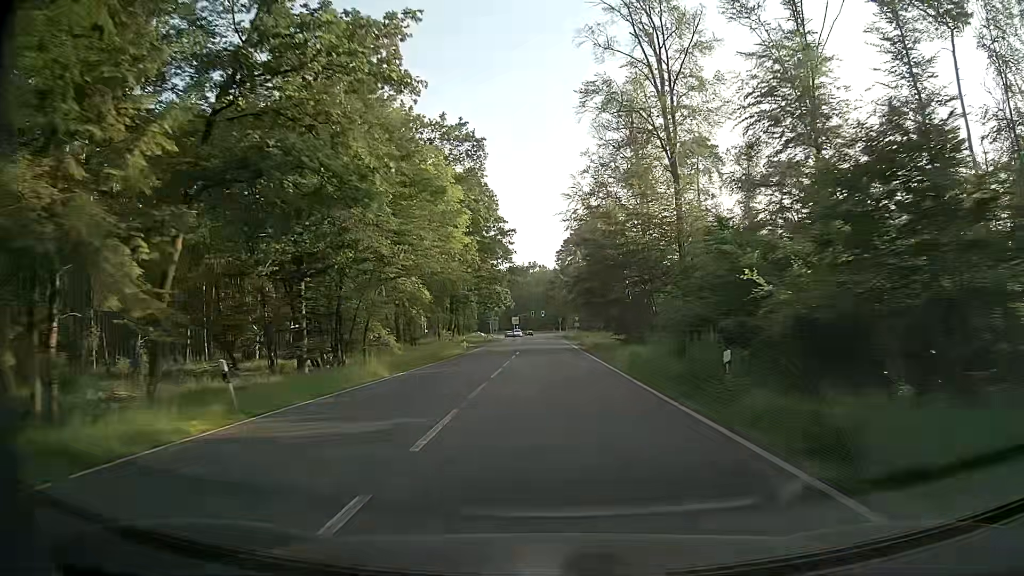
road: secondary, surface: asphalt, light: Day
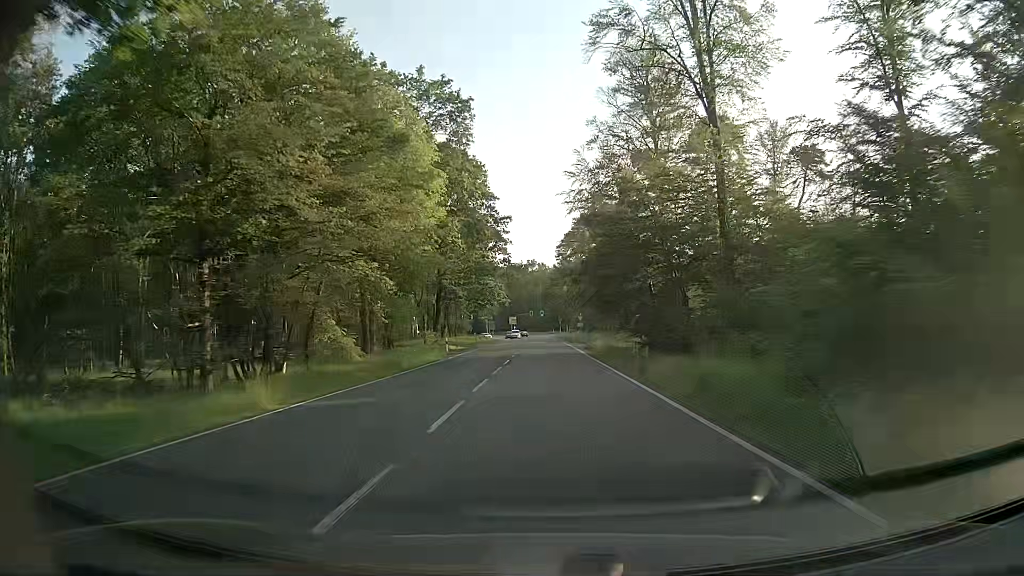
(+0.1, +10.7) m; 0°
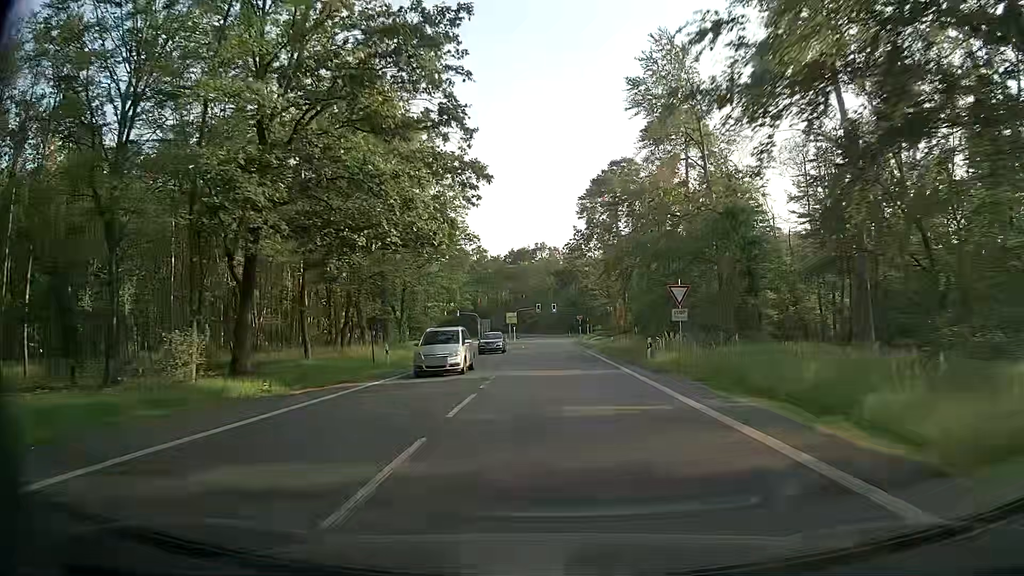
(-0.1, +52.7) m; -1°
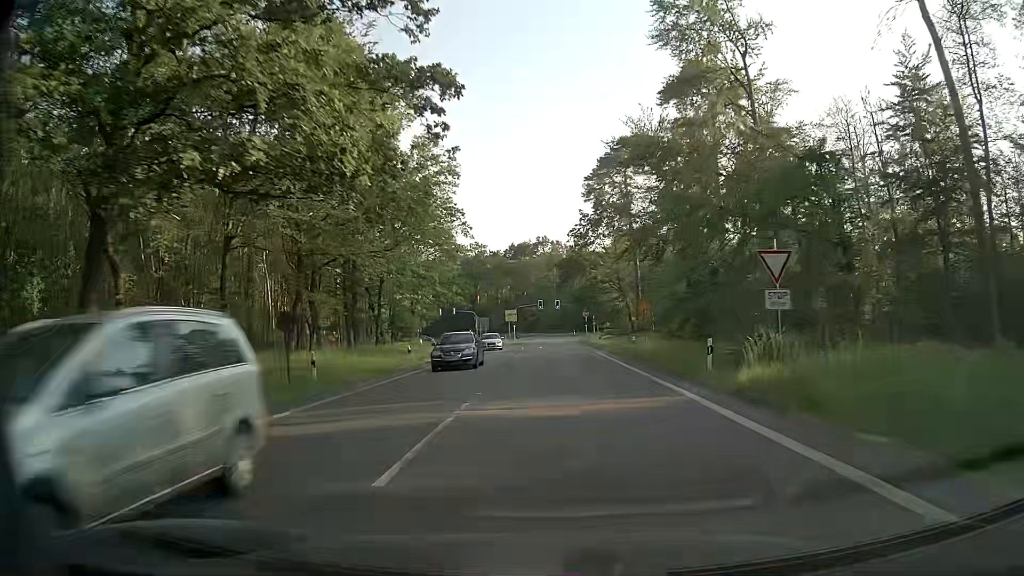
(0.0, +10.4) m; -1°
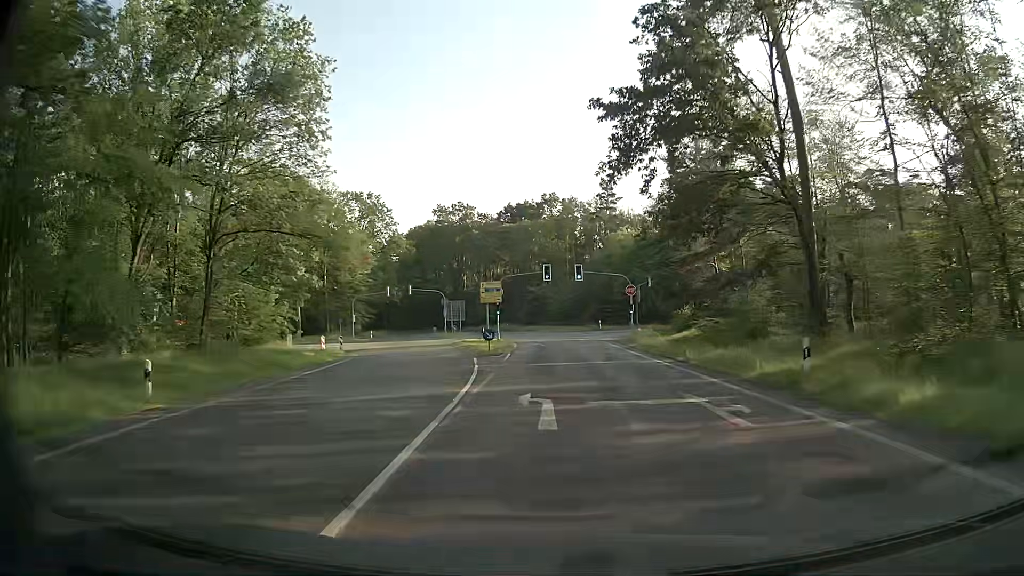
(0.0, +50.0) m; 0°
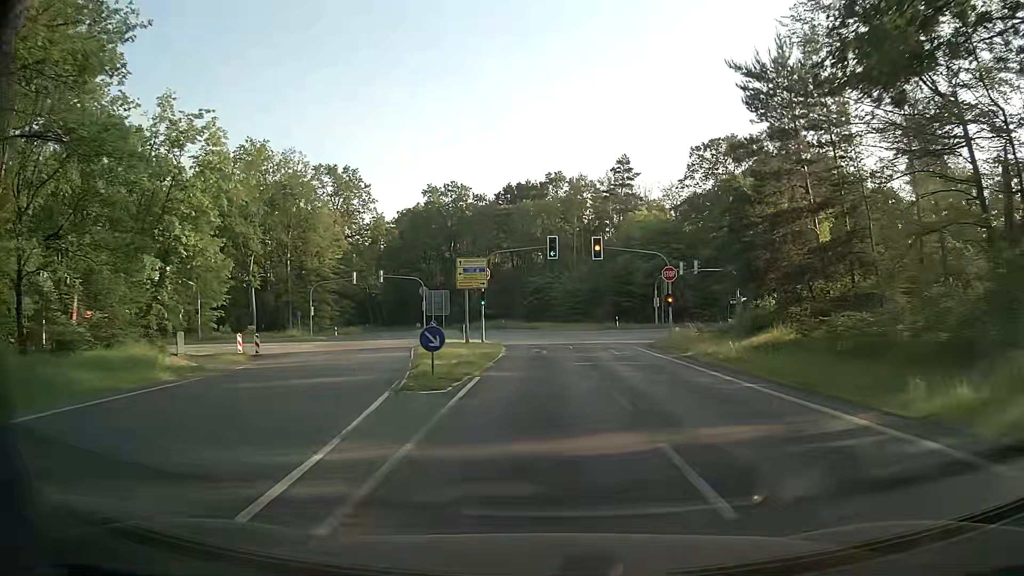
(-0.1, +16.6) m; 0°
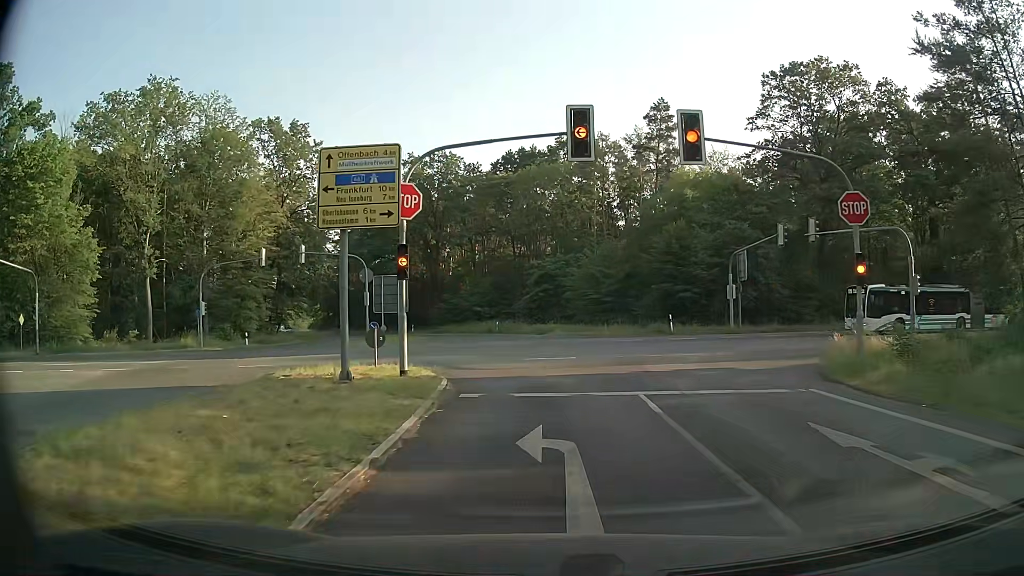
(-0.3, +24.7) m; -1°
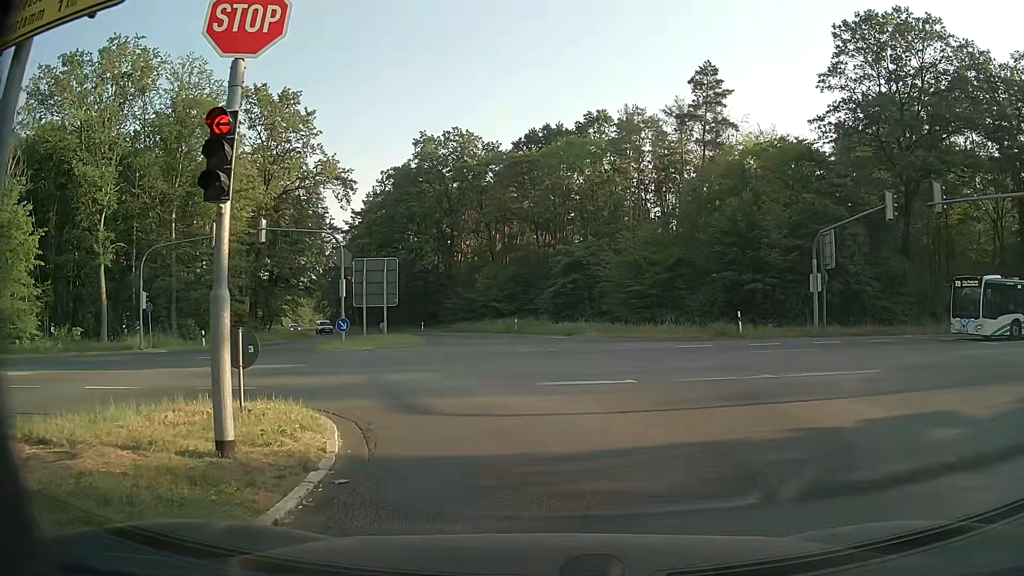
(-0.2, +9.9) m; -3°
